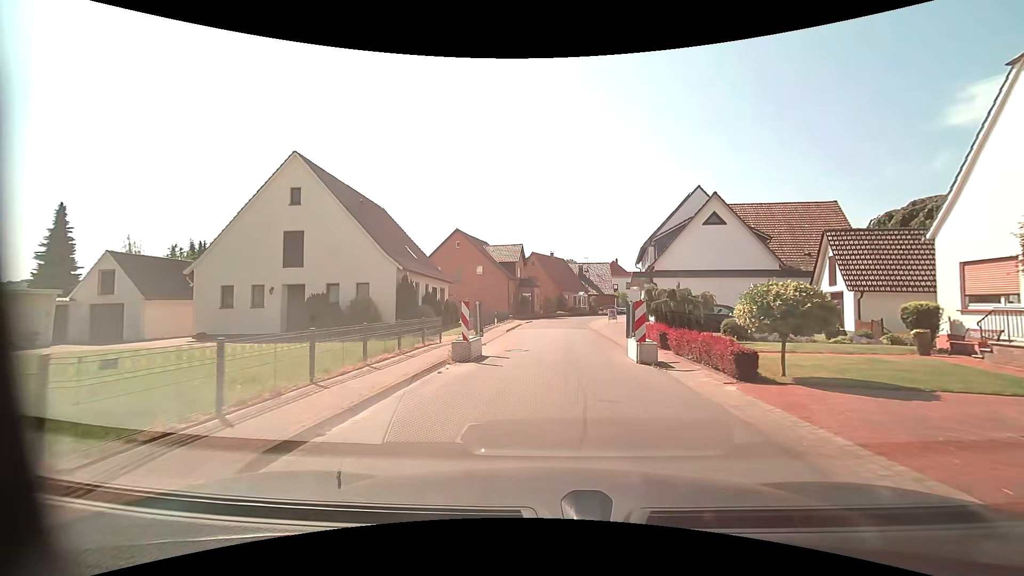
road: residential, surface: asphalt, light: Day
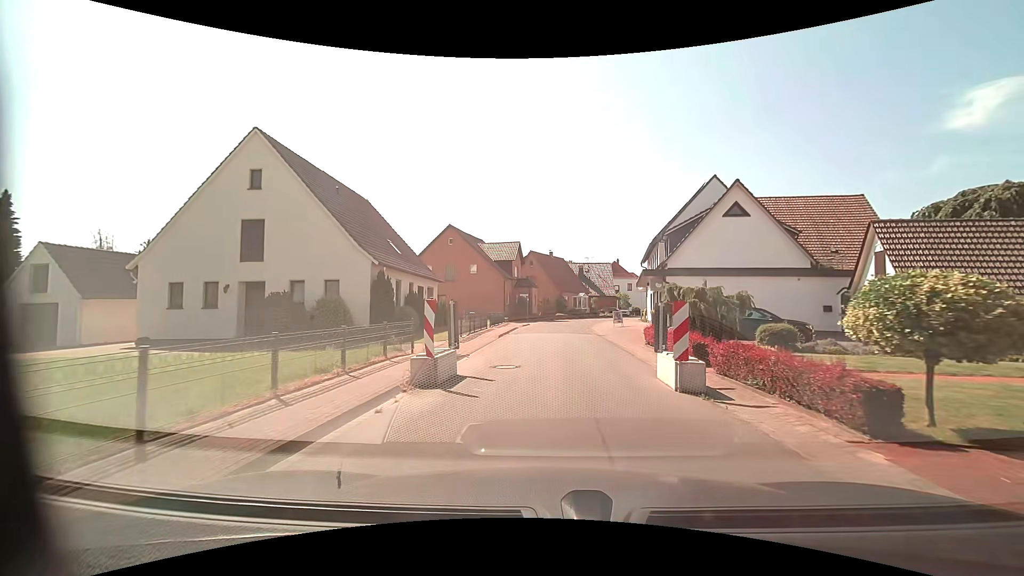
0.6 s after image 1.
(0.0, +3.8) m; 0°
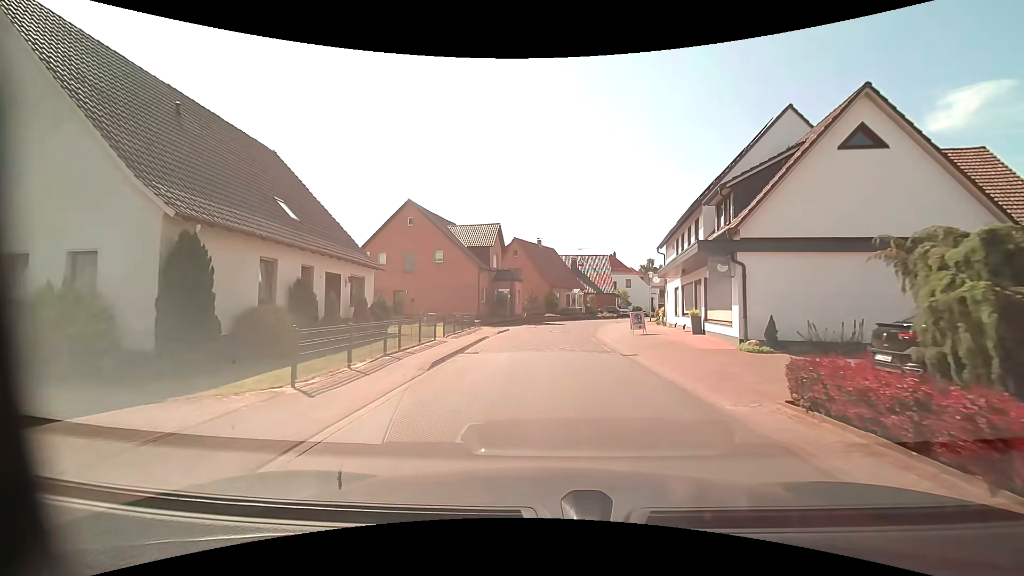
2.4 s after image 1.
(+0.1, +12.1) m; +2°
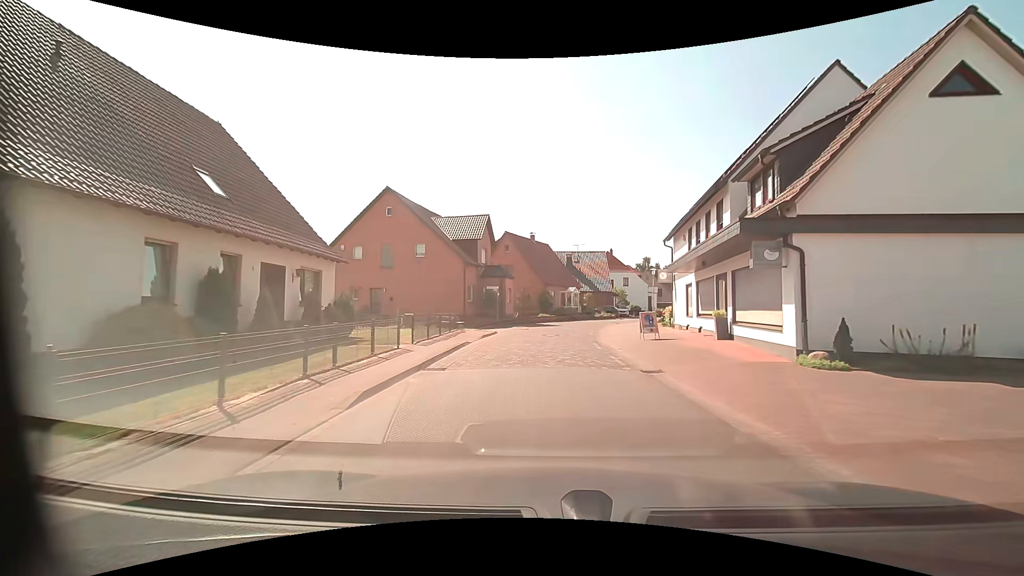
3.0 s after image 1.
(0.0, +4.1) m; 0°
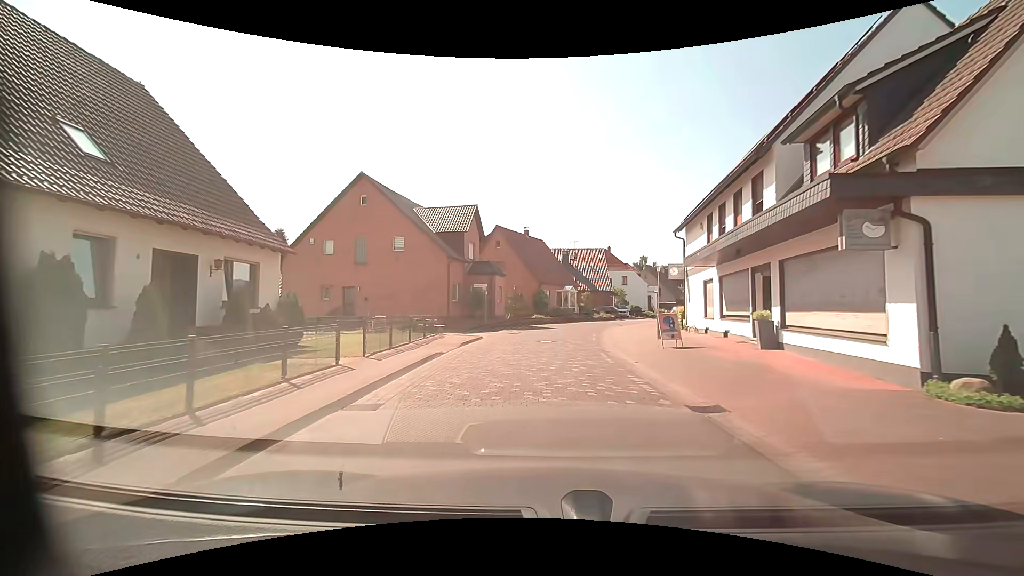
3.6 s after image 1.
(0.0, +4.2) m; 0°
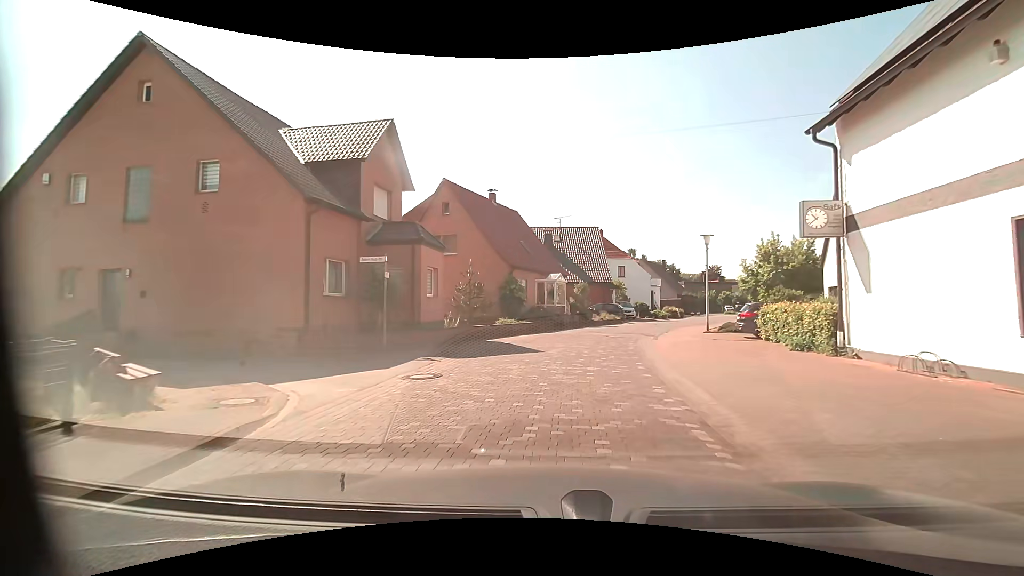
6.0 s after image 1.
(+0.3, +17.0) m; +3°
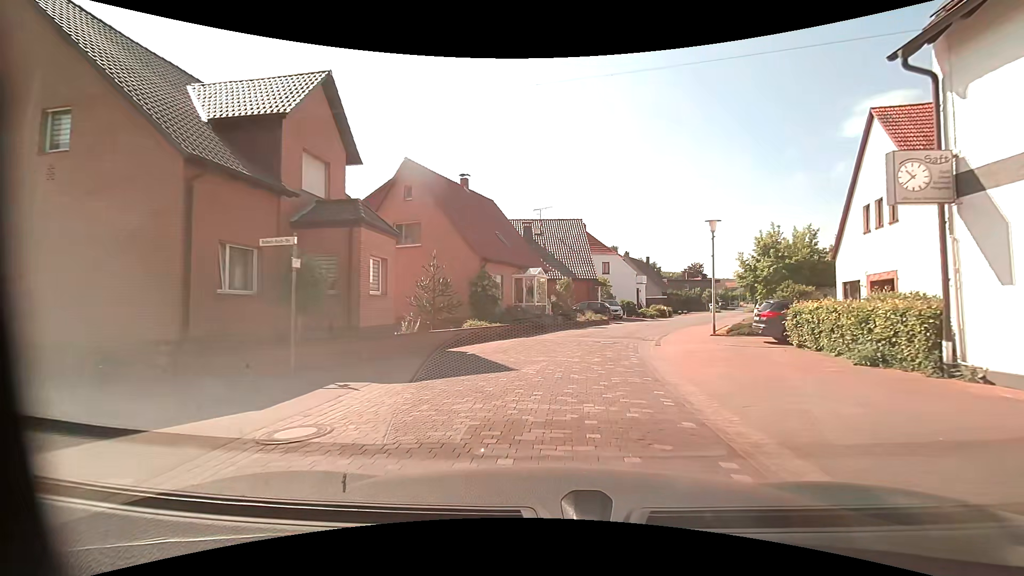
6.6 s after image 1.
(0.0, +4.1) m; +1°
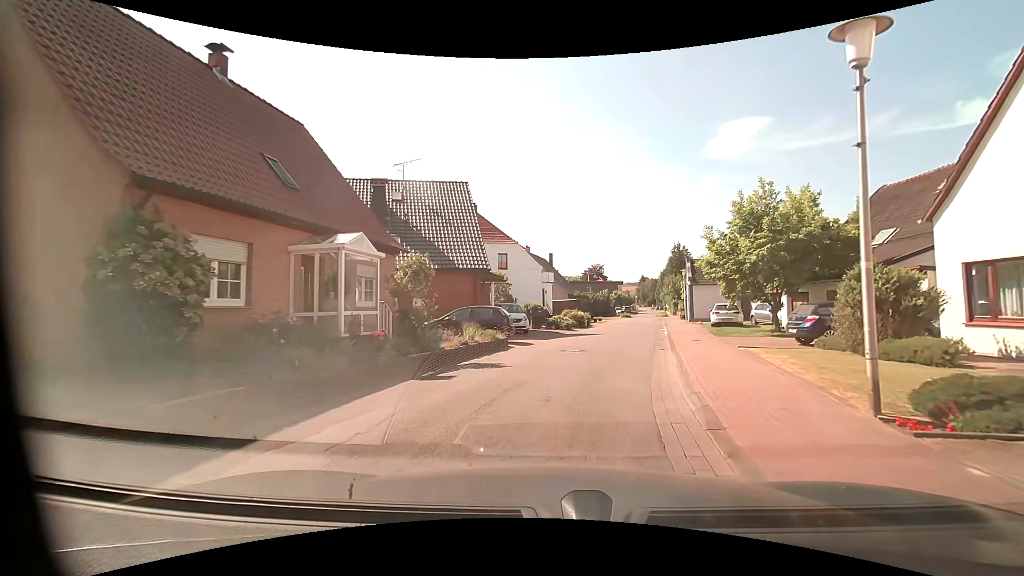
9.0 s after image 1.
(+1.6, +15.9) m; +12°
(+1, +10) (+2, +20) (+4, +30) (+6, +39) (+8, +49) (+10, +59) (+12, +69) (+14, +79) (+16, +88) (+18, +98) m
